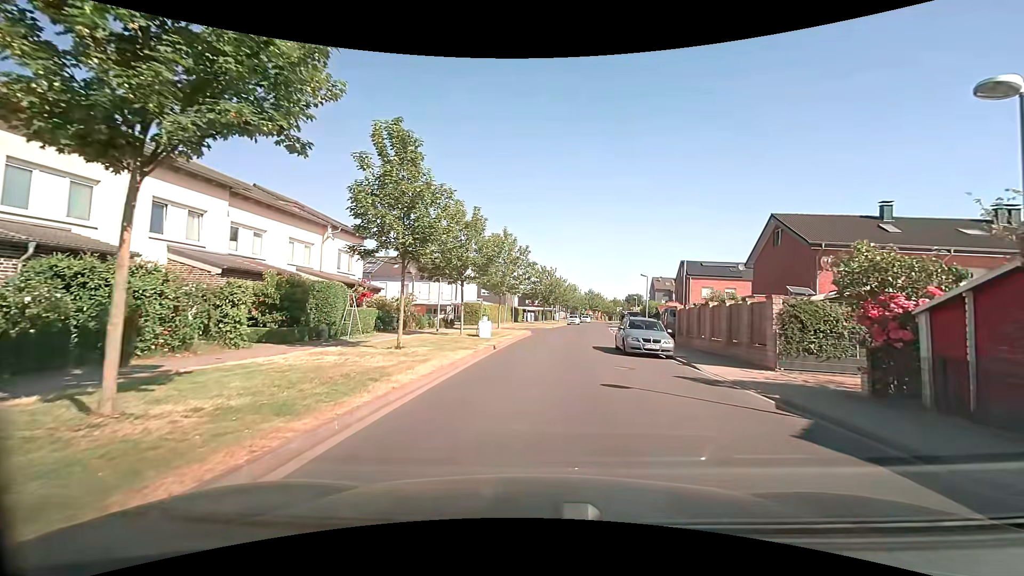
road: residential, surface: paved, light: Day
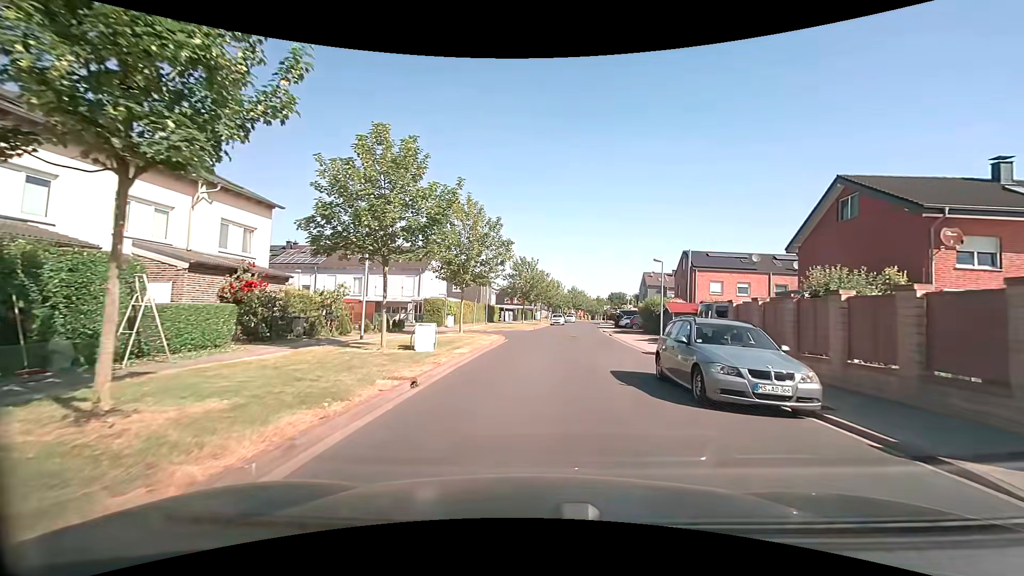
(+0.2, +10.4) m; +2°
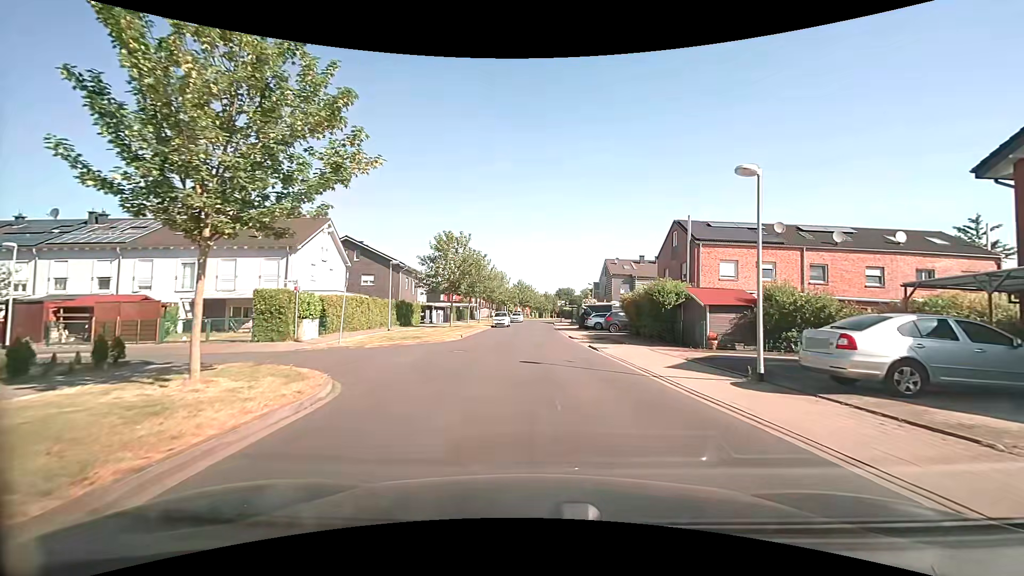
(+0.8, +18.0) m; +6°
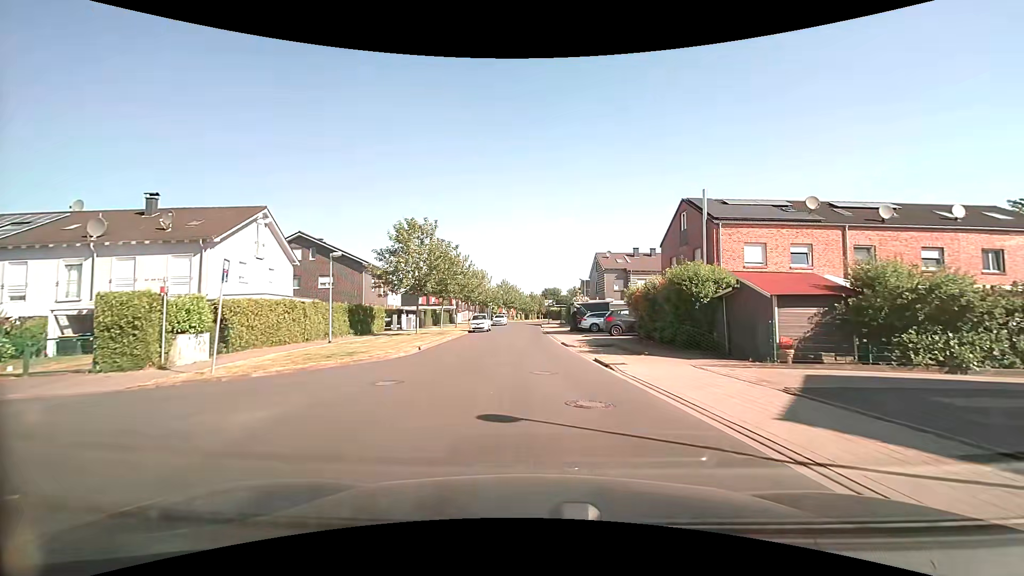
(+0.1, +7.2) m; +1°
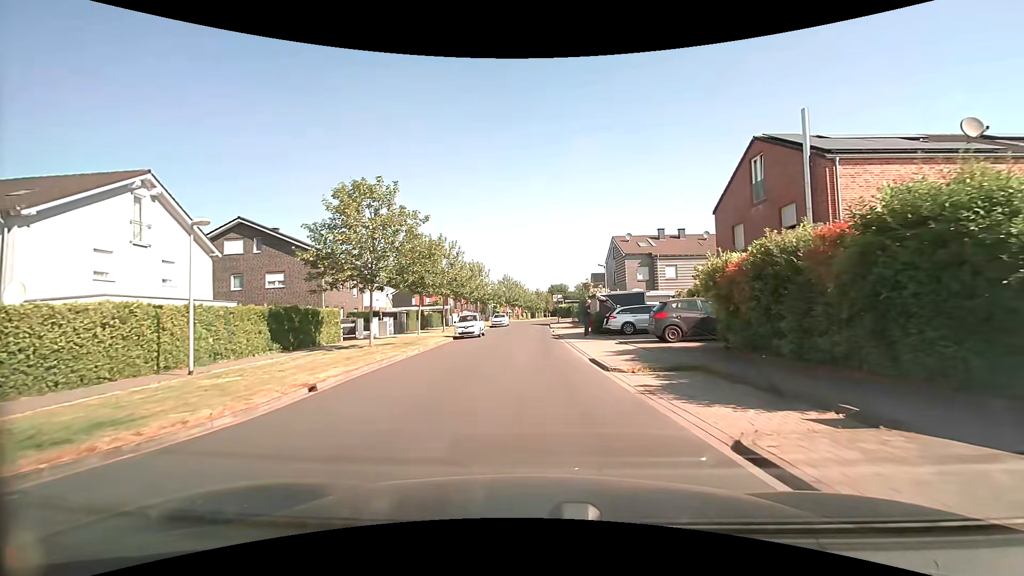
(+0.1, +10.8) m; +1°
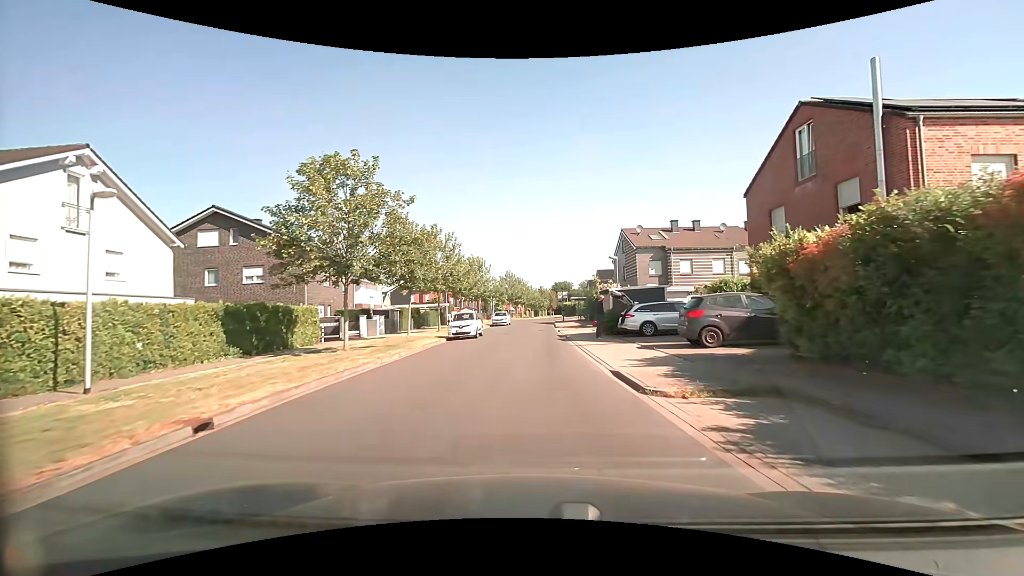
(-0.1, +3.6) m; -2°
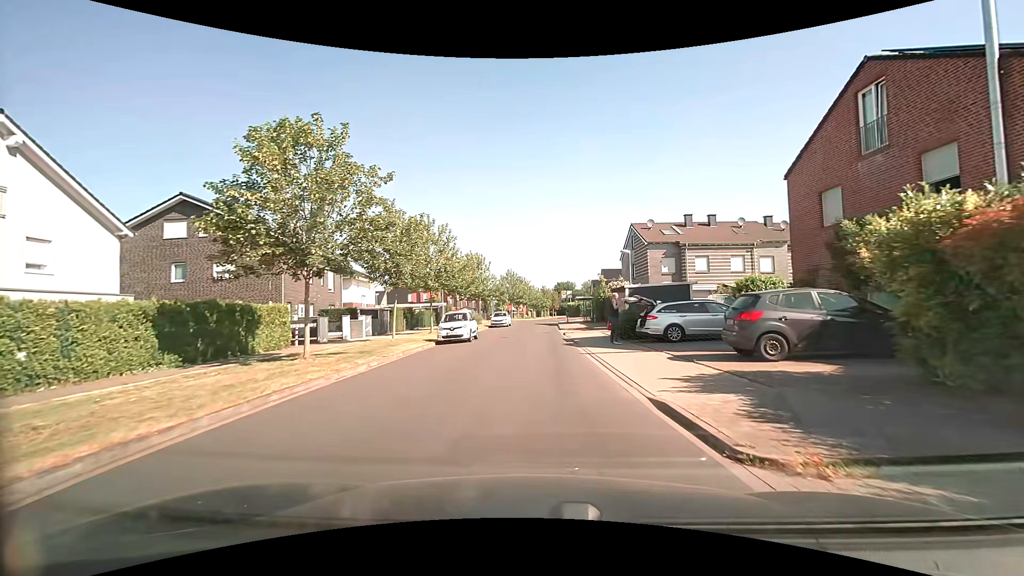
(0.0, +3.6) m; 0°
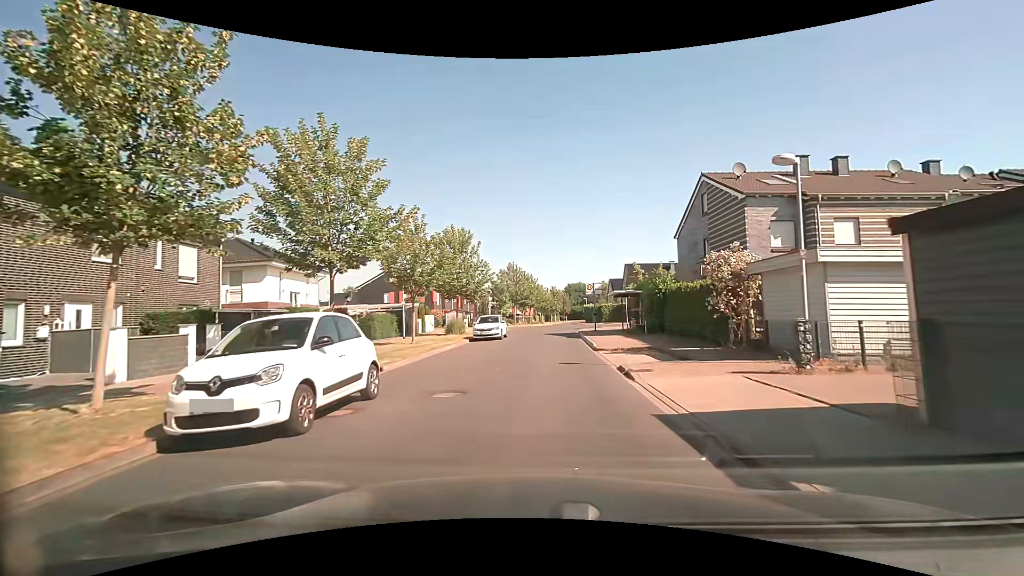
(-0.1, +18.3) m; -1°
(0, +10) (0, +20) (+1, +30) (+2, +40) (+3, +50) (+9, +58) (+18, +60) (+28, +60) (+38, +60) (+48, +61) m
